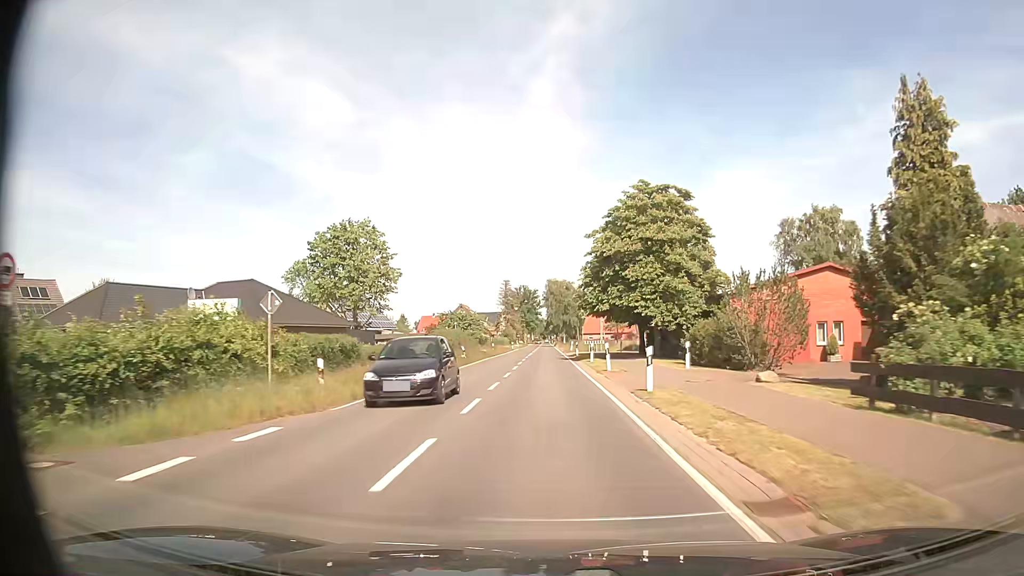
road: secondary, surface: asphalt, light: Day
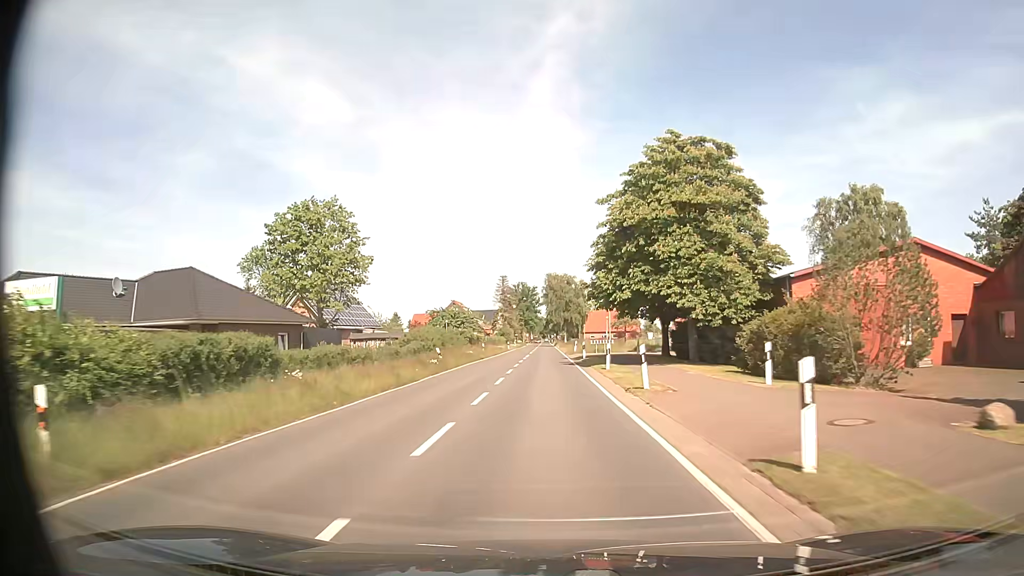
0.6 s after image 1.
(0.0, +10.0) m; 0°
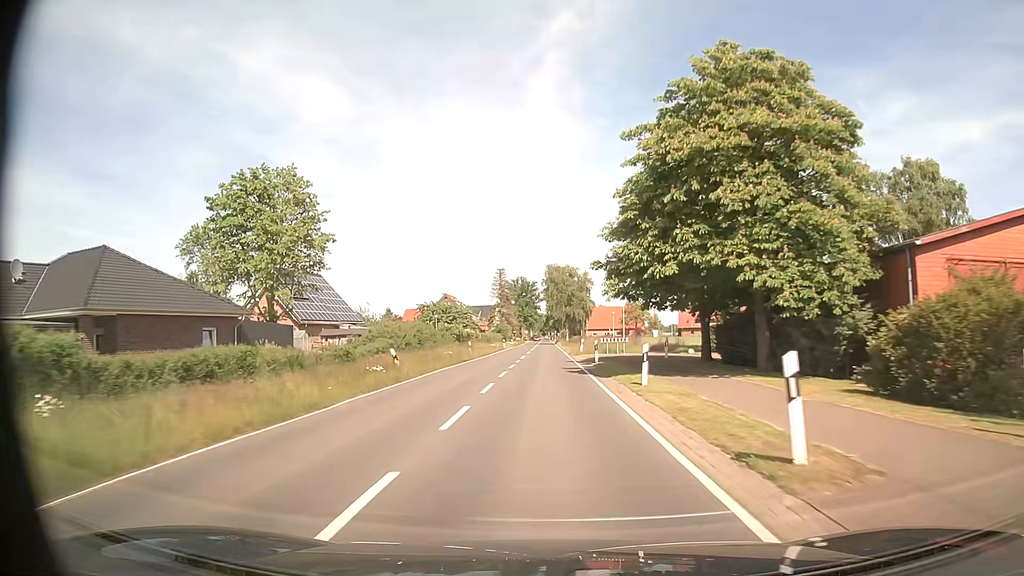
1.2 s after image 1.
(0.0, +10.2) m; 0°
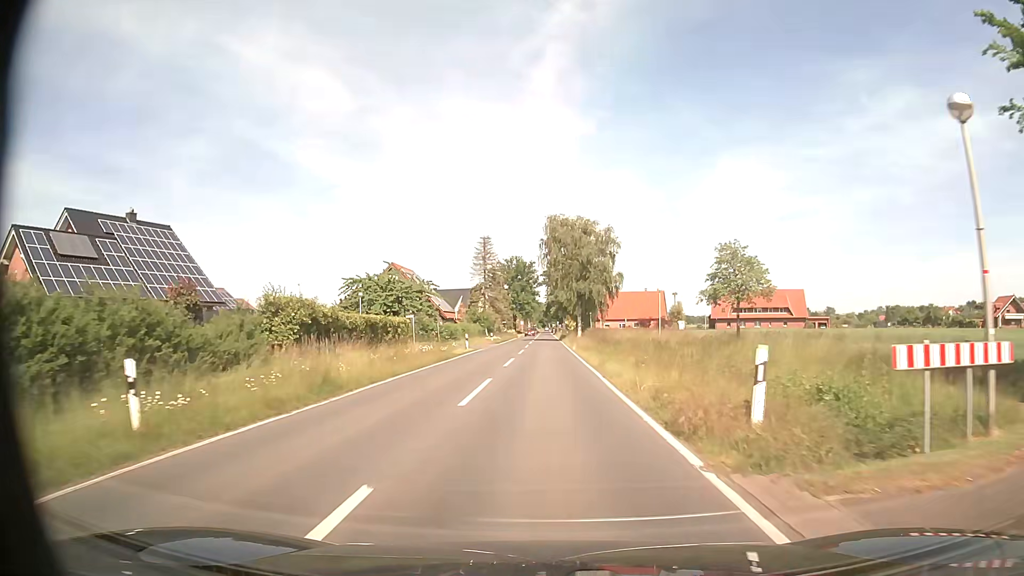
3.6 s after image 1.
(0.0, +39.6) m; 0°
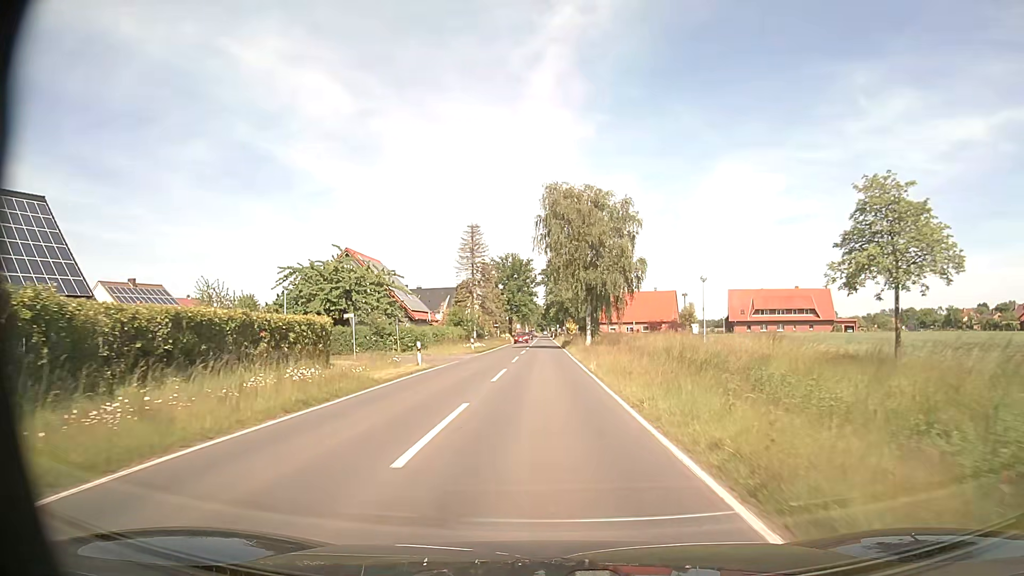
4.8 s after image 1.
(+0.1, +16.7) m; 0°
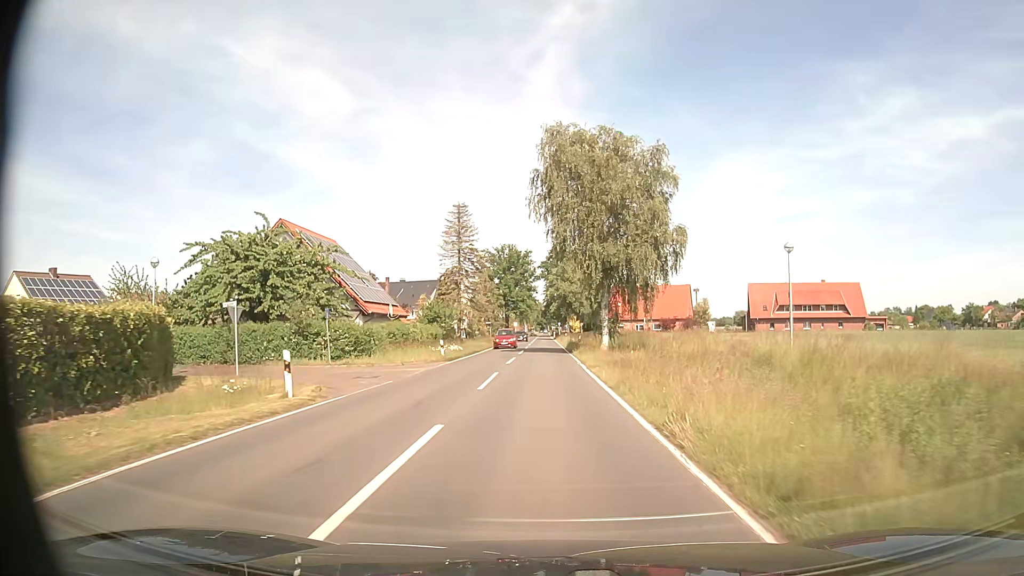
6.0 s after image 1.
(+0.1, +14.9) m; 0°
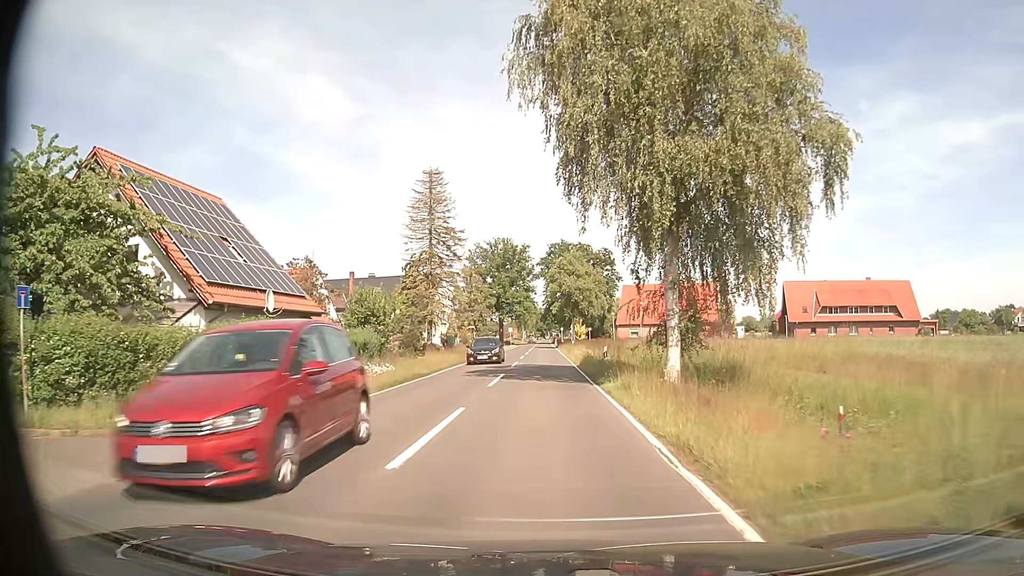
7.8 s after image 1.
(0.0, +20.5) m; 0°
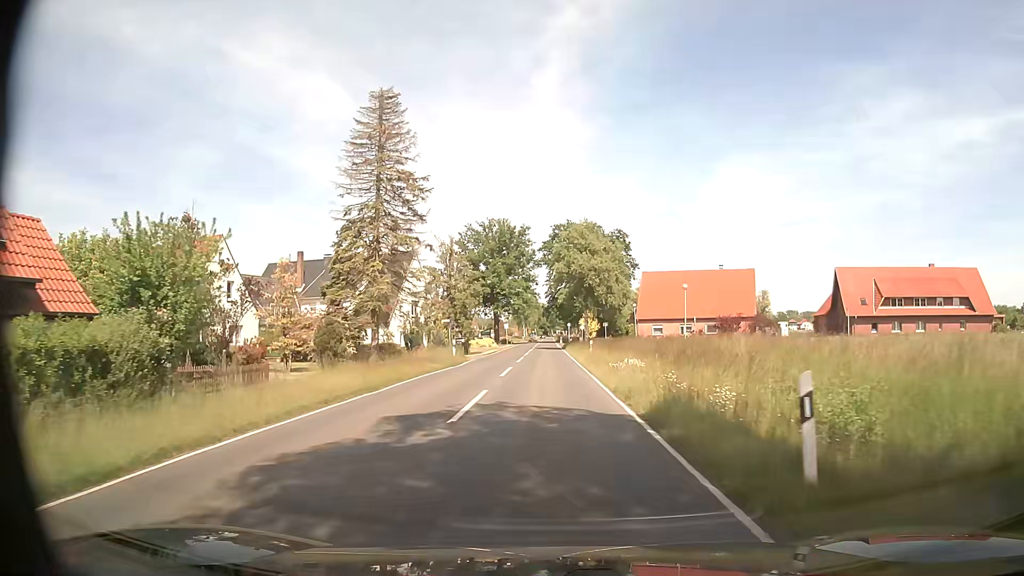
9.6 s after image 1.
(-0.1, +20.6) m; 0°
(0, +10) (0, +20) (0, +30) (0, +40) (0, +50) (0, +60) (0, +70) (0, +80) (0, +90) (0, +100) m
